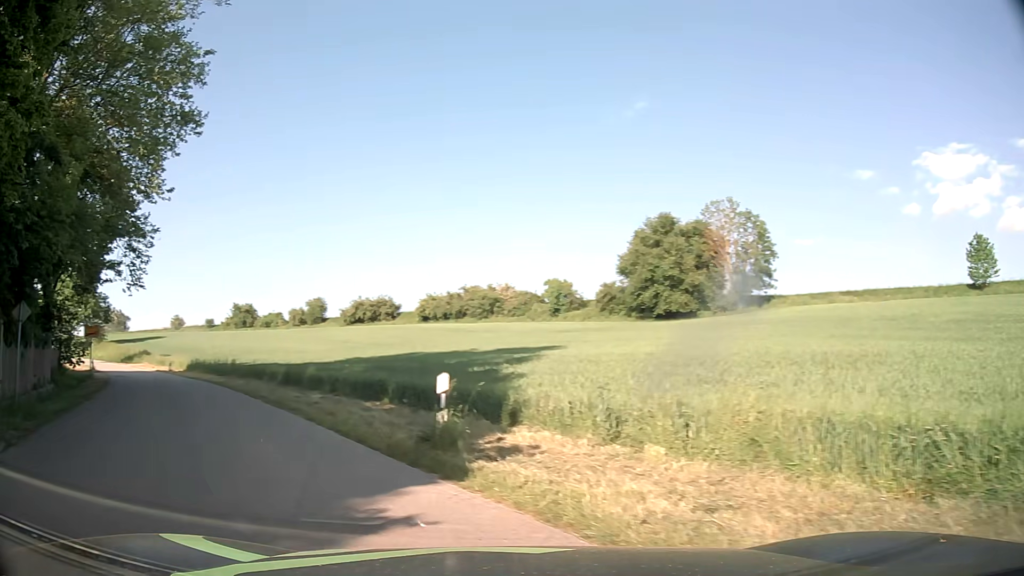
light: Day
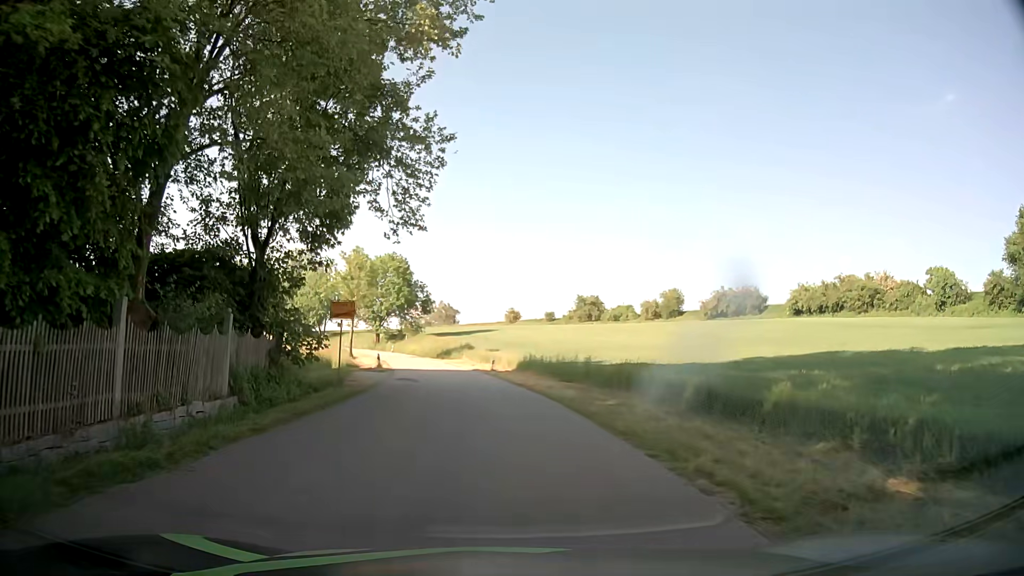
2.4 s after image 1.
(-6.0, +14.3) m; -30°
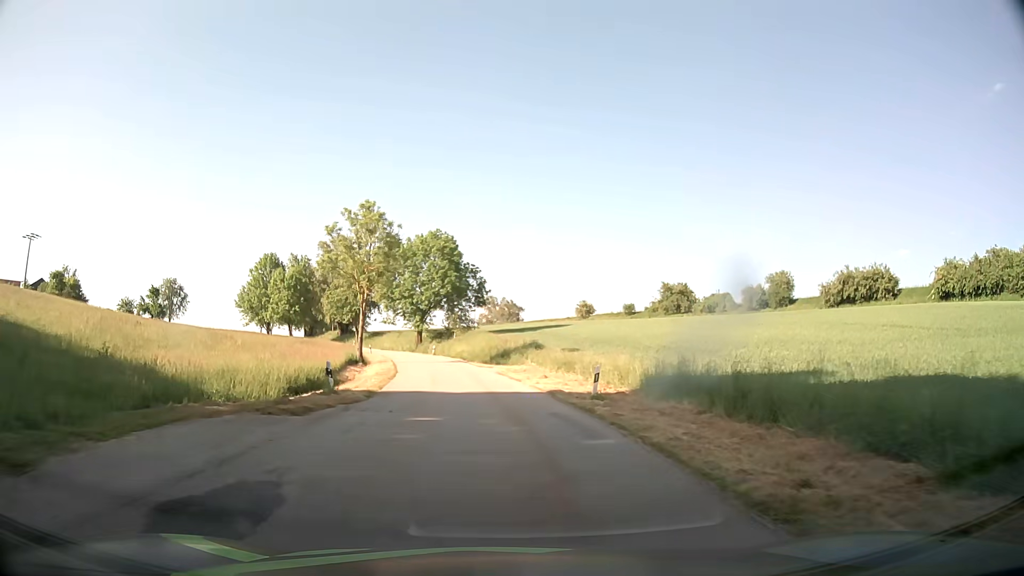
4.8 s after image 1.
(-1.4, +25.2) m; -6°
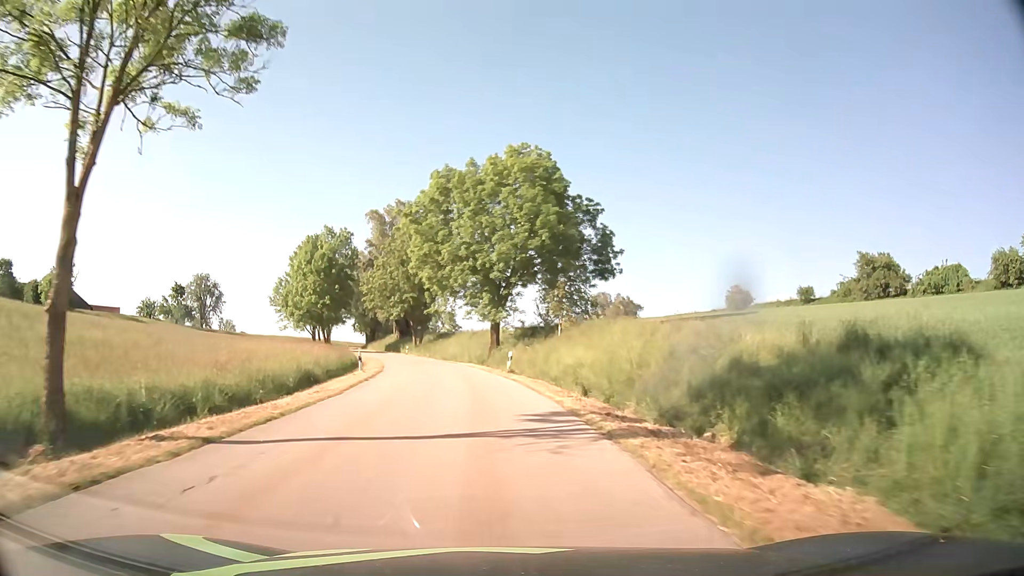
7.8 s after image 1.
(-2.8, +43.4) m; -9°
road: tertiary
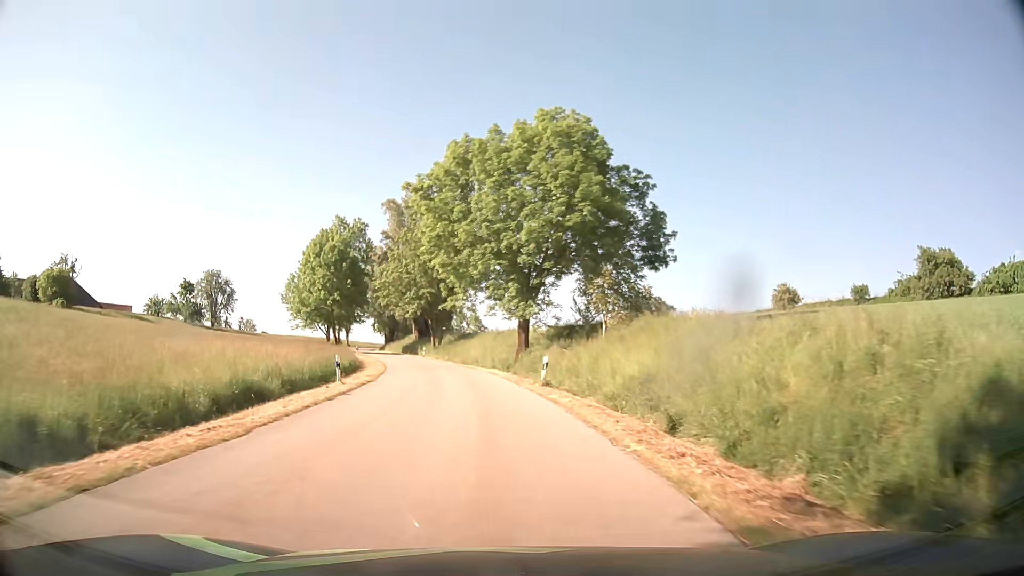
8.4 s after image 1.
(-0.2, +8.9) m; -2°
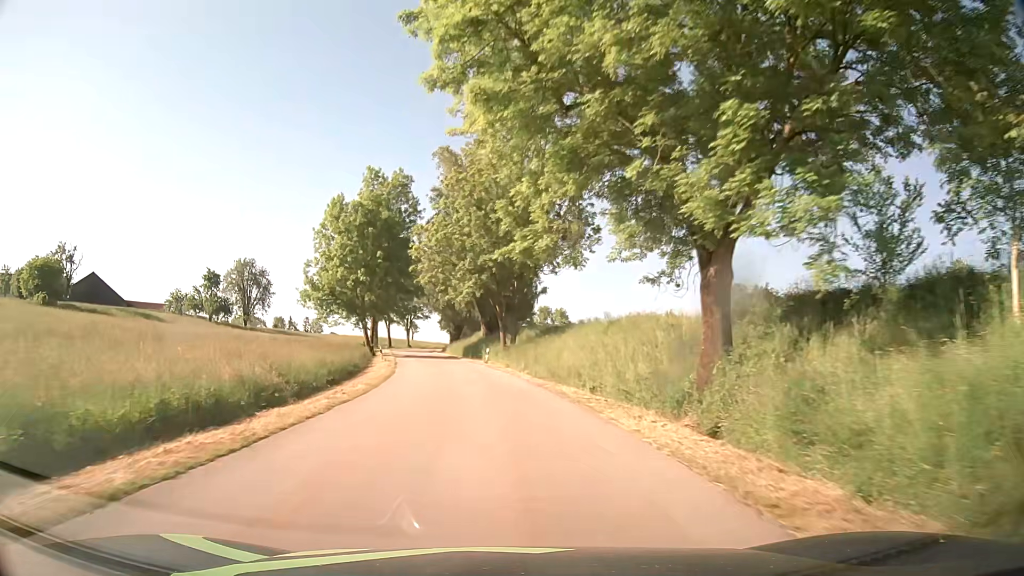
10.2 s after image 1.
(-1.6, +27.3) m; -7°
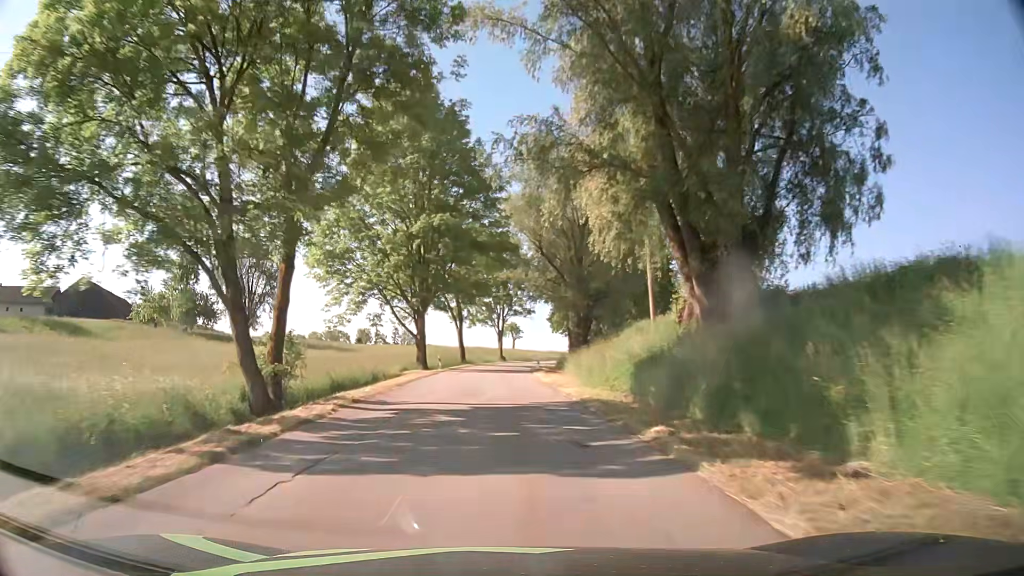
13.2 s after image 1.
(-4.1, +49.9) m; -9°
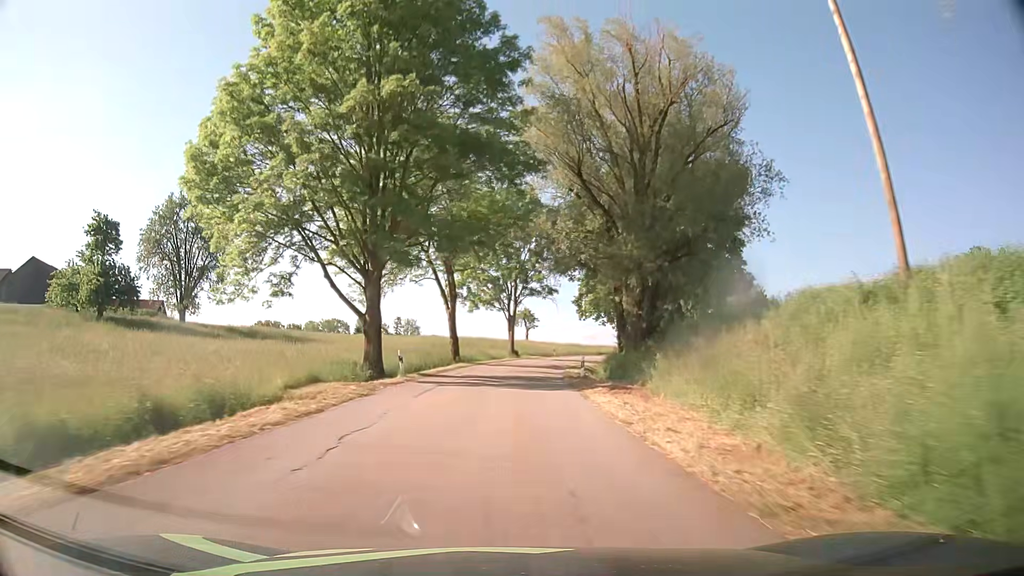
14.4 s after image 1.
(-0.3, +21.9) m; -1°
(0, +10) (0, +20) (+1, +30) (+2, +40) (+3, +50) (+5, +60) (+8, +69) (+11, +79) (+15, +88) (+19, +97) m
